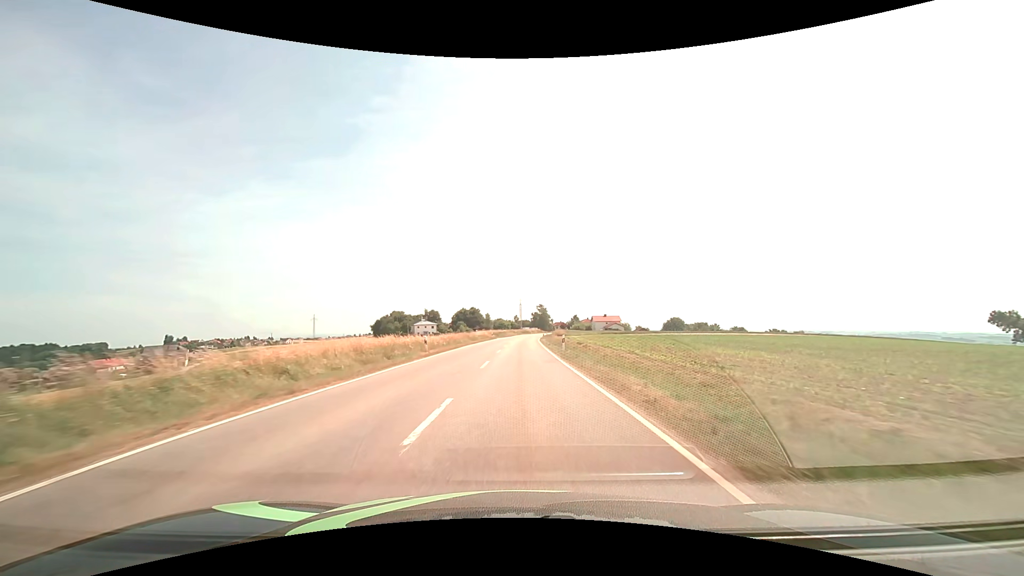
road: tertiary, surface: asphalt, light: Day
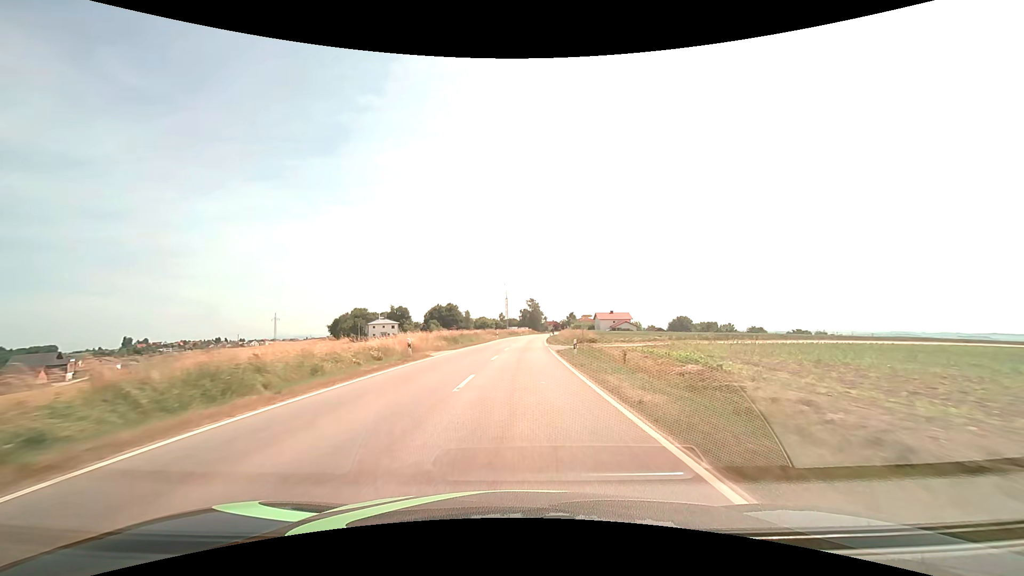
(+0.5, +53.1) m; +2°
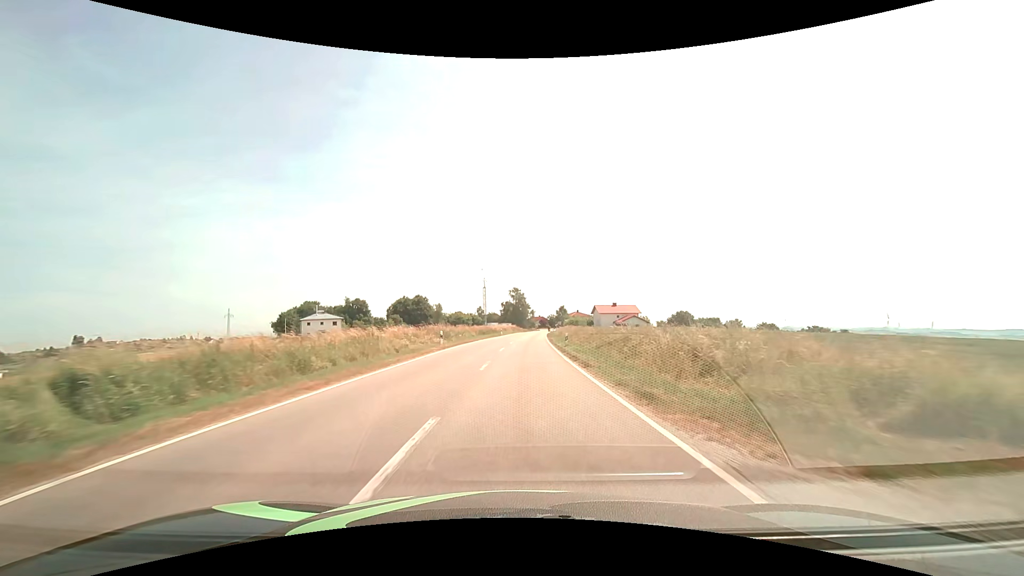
(+0.5, +42.1) m; +2°
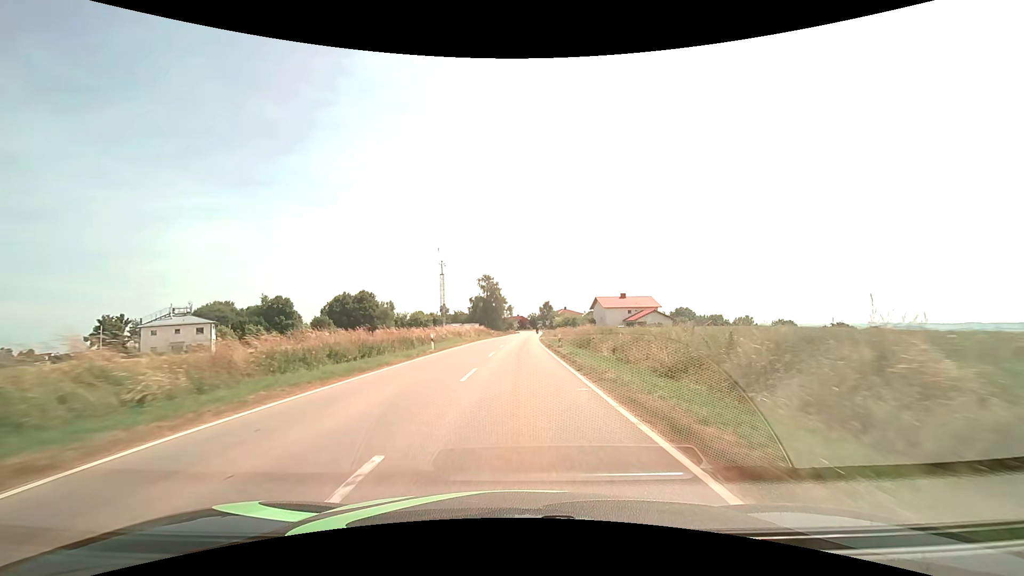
(+1.2, +49.1) m; +3°
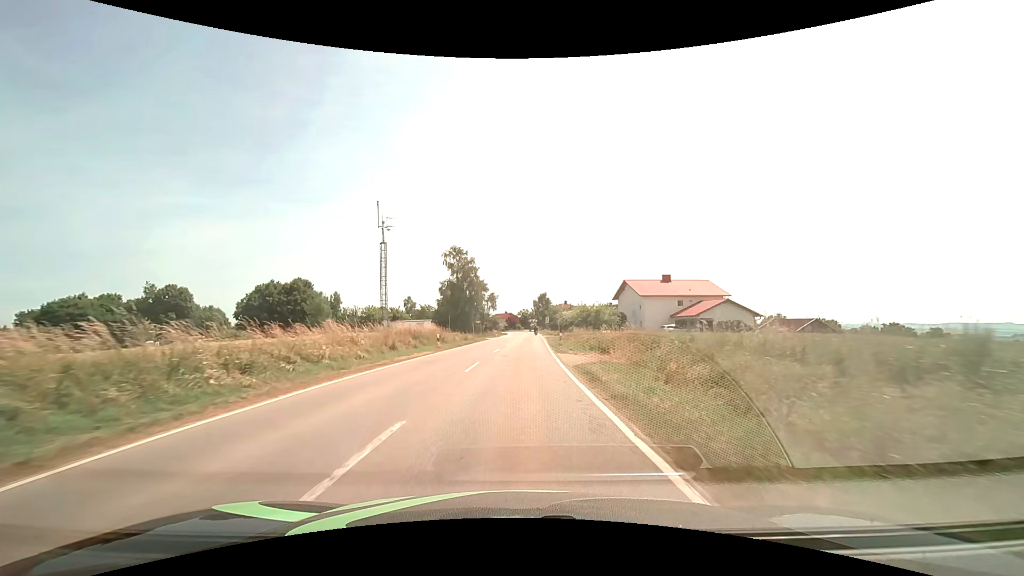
(+0.5, +44.6) m; +1°
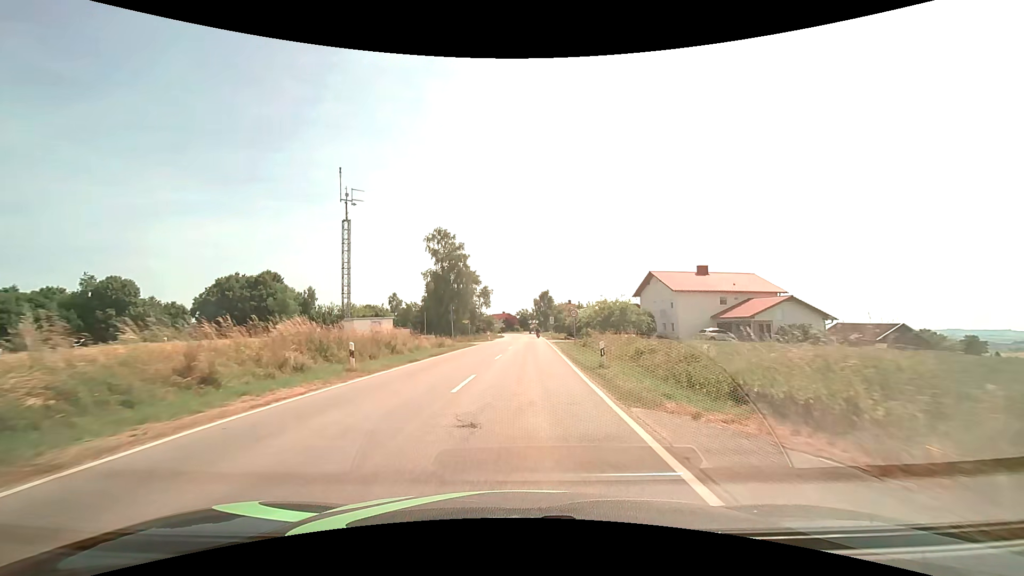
(+0.1, +16.2) m; 0°
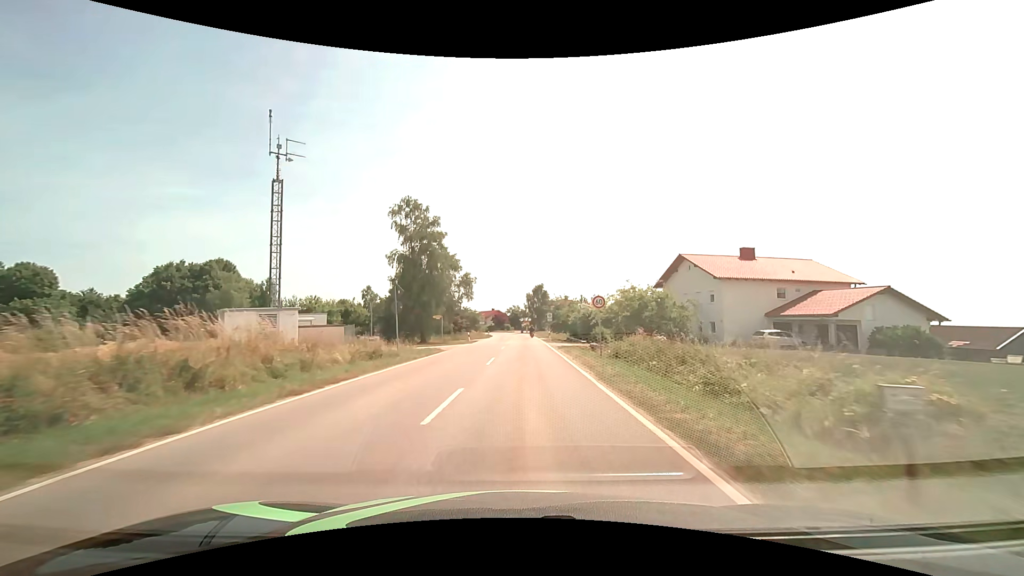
(+0.1, +15.2) m; +1°
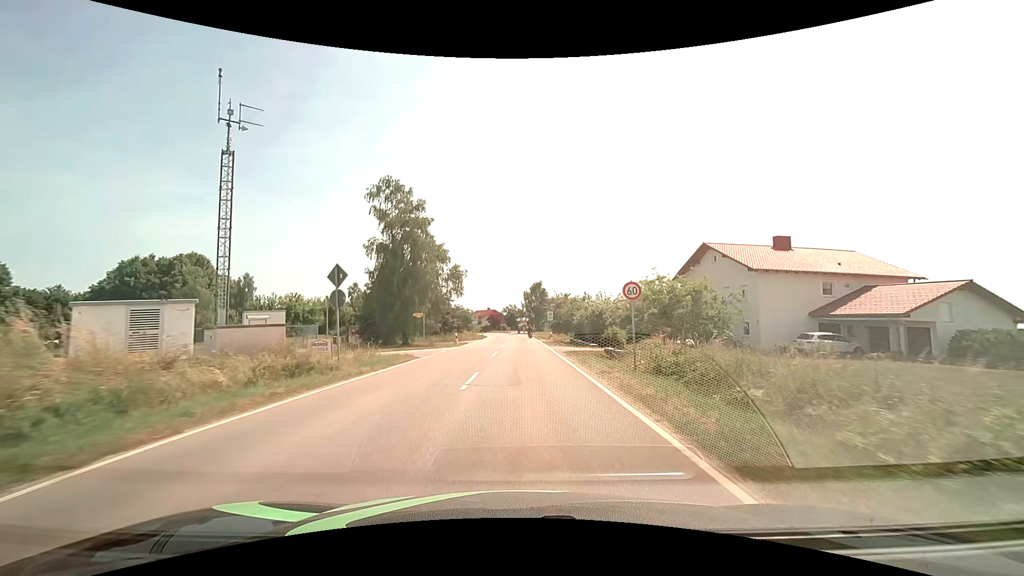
(0.0, +7.2) m; 0°
(0, +10) (0, +20) (0, +30) (0, +40) (0, +50) (0, +60) (0, +70) (0, +80) (-1, +90) (-1, +100) m
